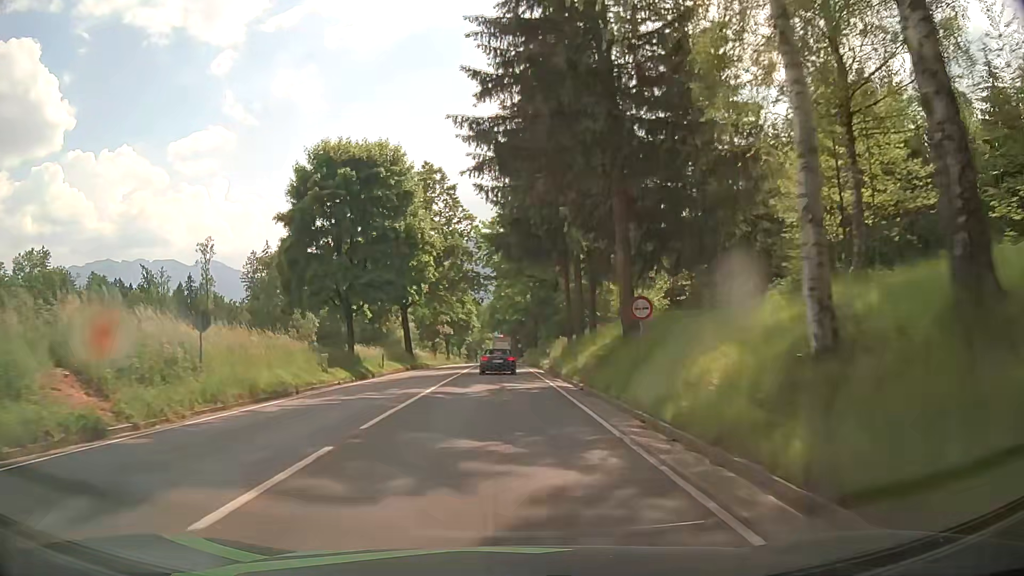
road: primary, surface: asphalt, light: Day
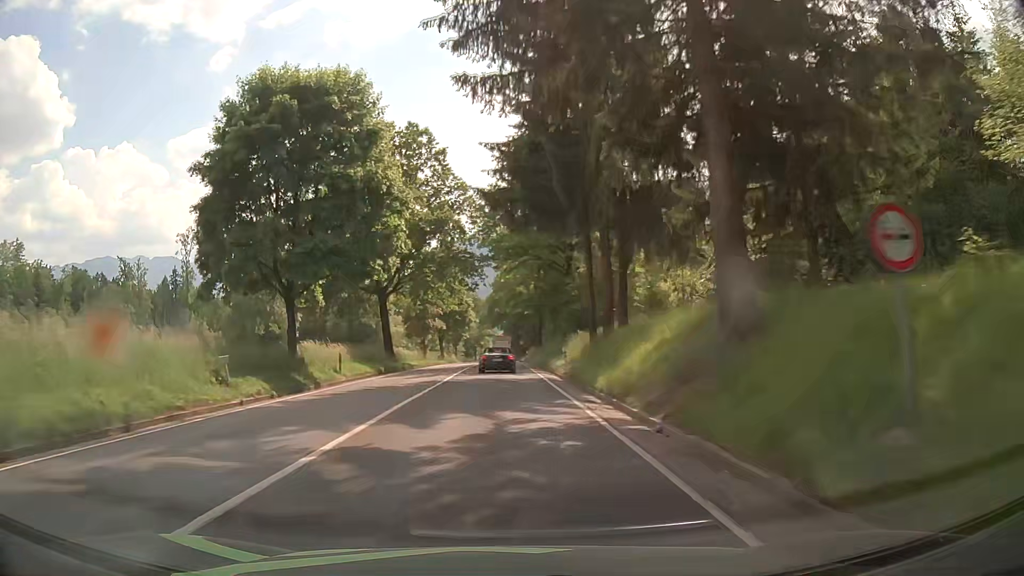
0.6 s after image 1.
(0.0, +11.1) m; 0°
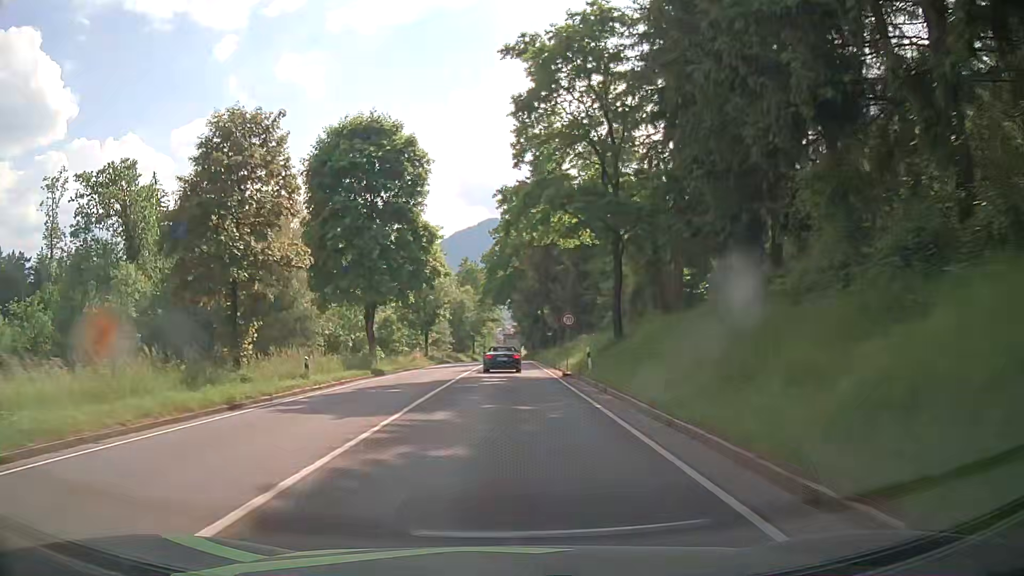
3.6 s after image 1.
(-0.5, +54.9) m; -1°
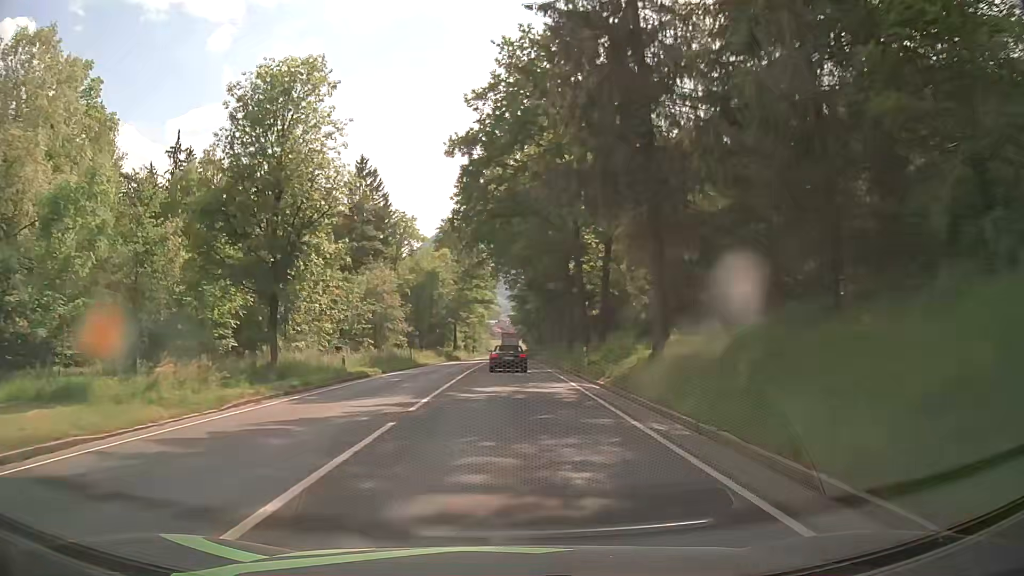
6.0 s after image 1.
(-0.1, +43.8) m; 0°
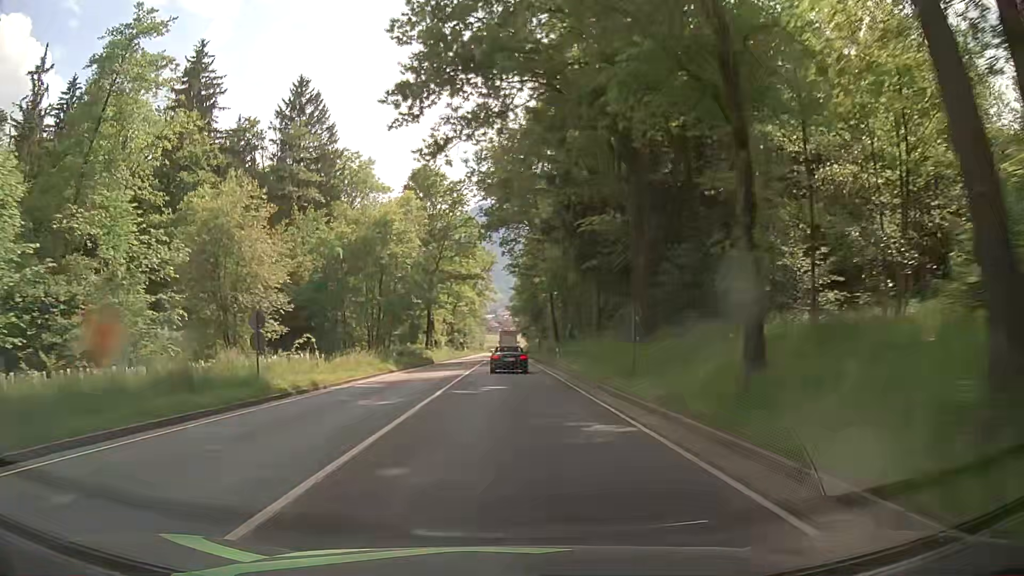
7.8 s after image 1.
(0.0, +32.8) m; -1°
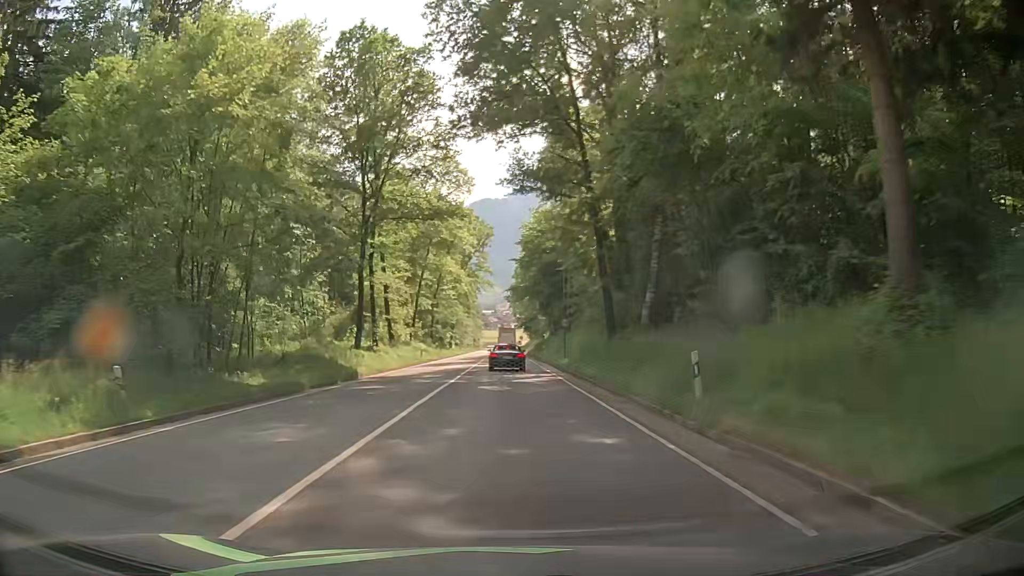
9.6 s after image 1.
(+0.4, +32.6) m; +1°
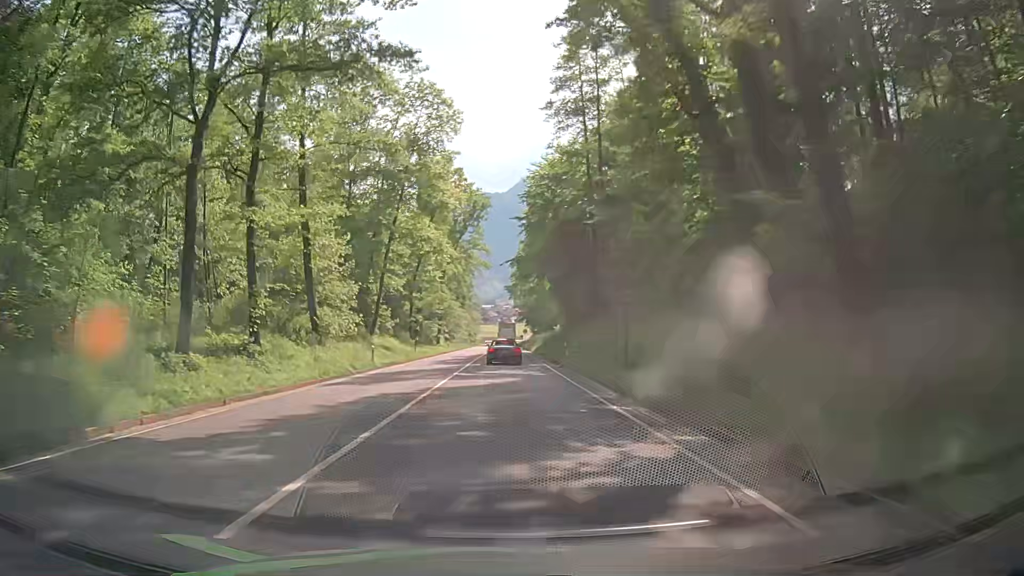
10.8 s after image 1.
(-0.2, +21.2) m; -1°
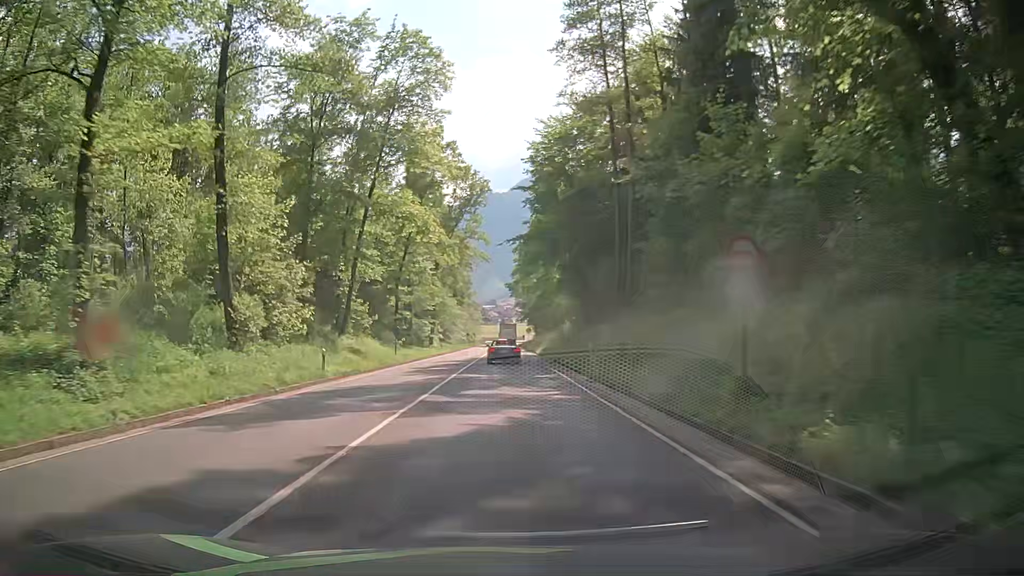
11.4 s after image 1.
(0.0, +10.2) m; 0°
(0, +10) (0, +20) (0, +30) (0, +40) (0, +50) (0, +60) (0, +70) (0, +80) (0, +90) (0, +100) m
